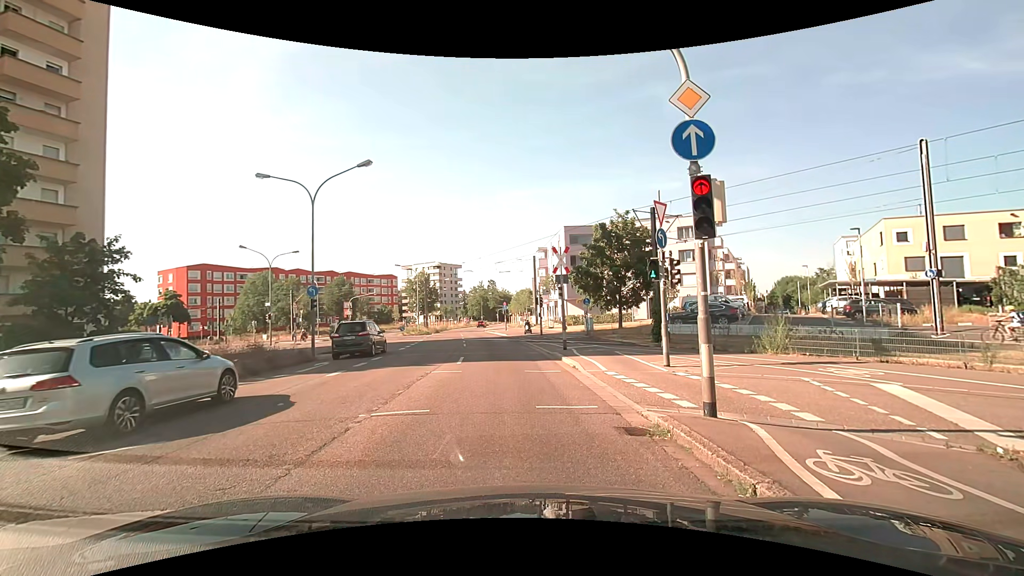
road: secondary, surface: asphalt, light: Day
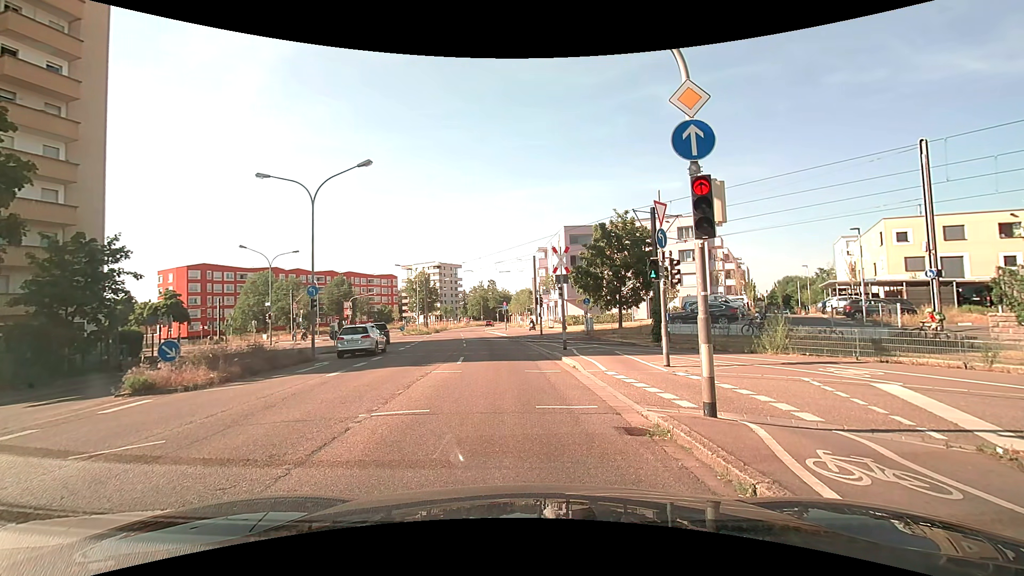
(0.0, 0.0) m; 0°
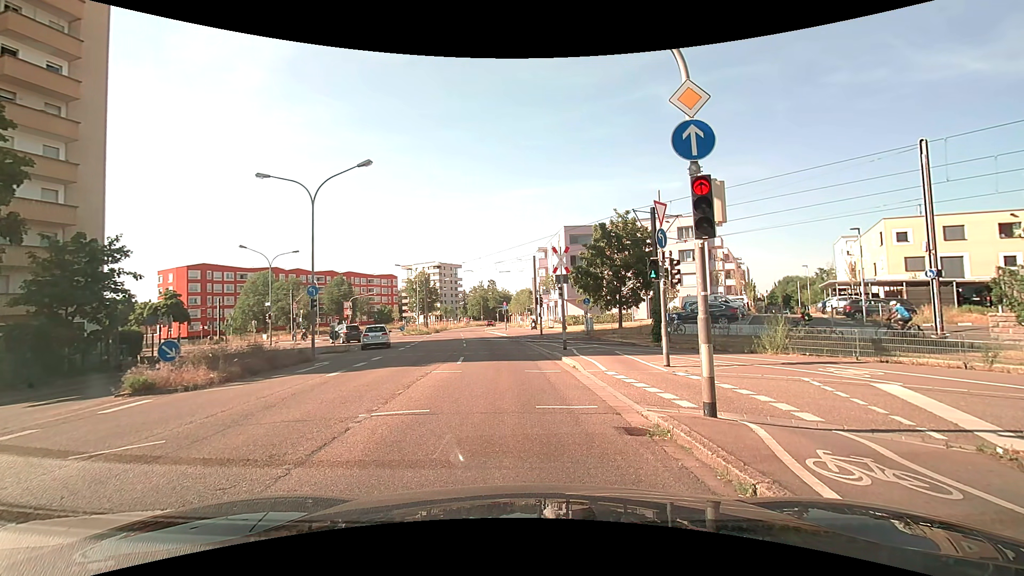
(0.0, 0.0) m; 0°
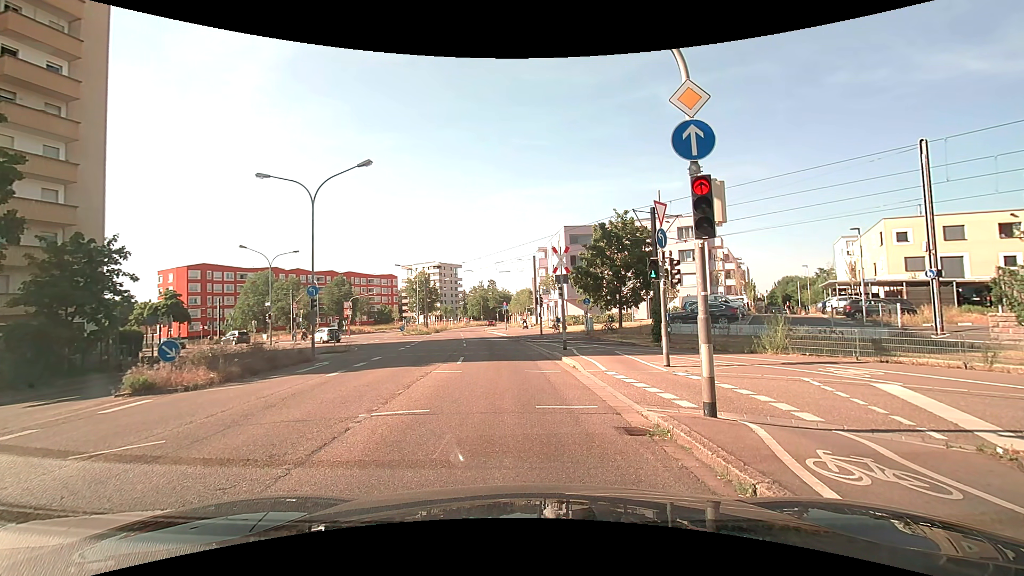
(0.0, 0.0) m; 0°
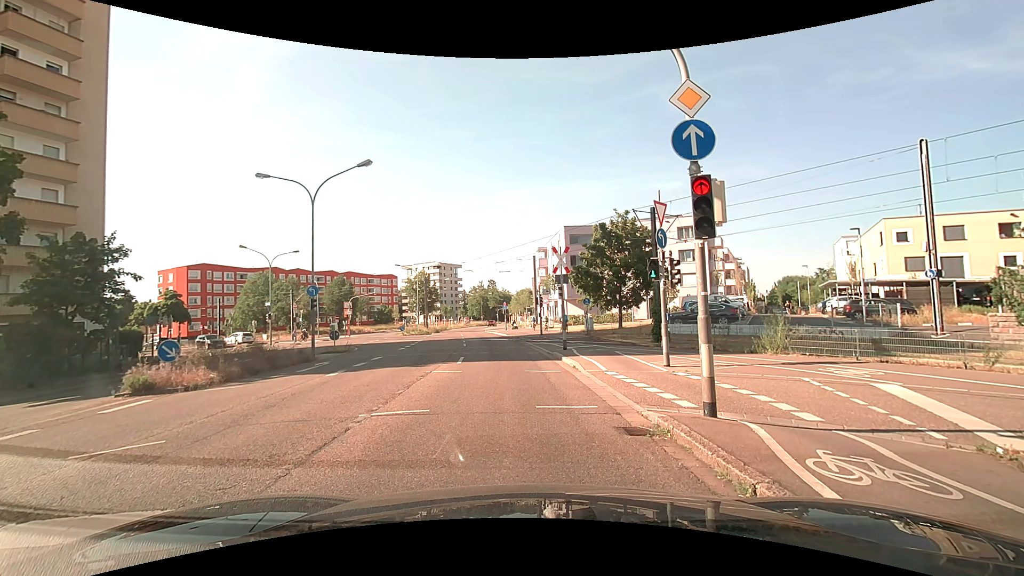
(0.0, 0.0) m; 0°
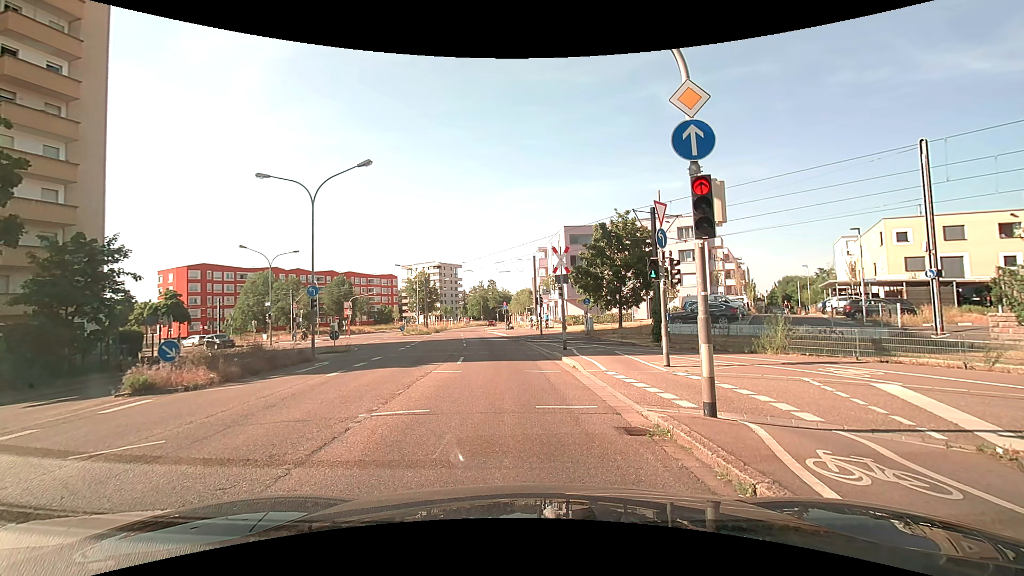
(0.0, 0.0) m; 0°
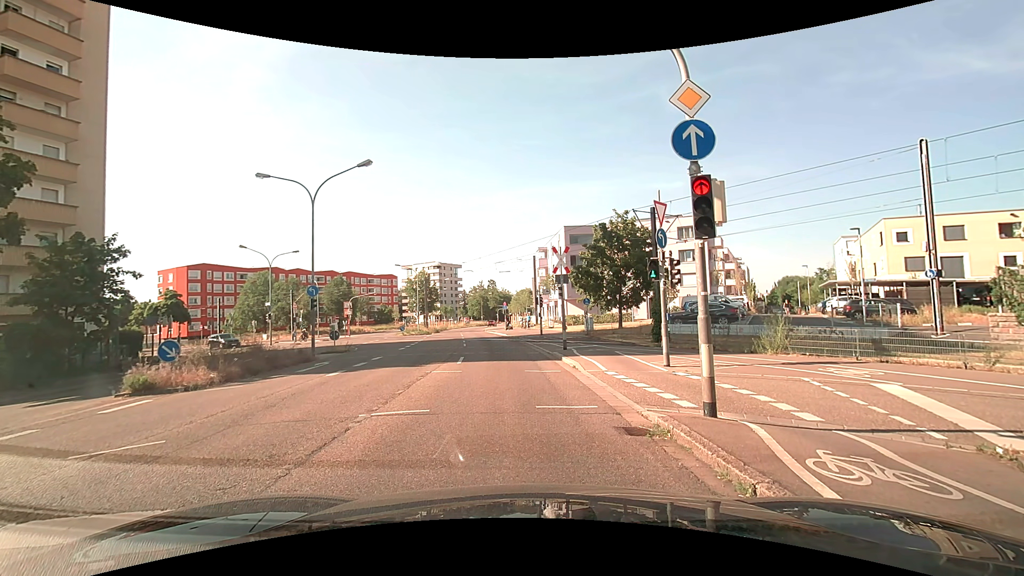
(0.0, 0.0) m; 0°
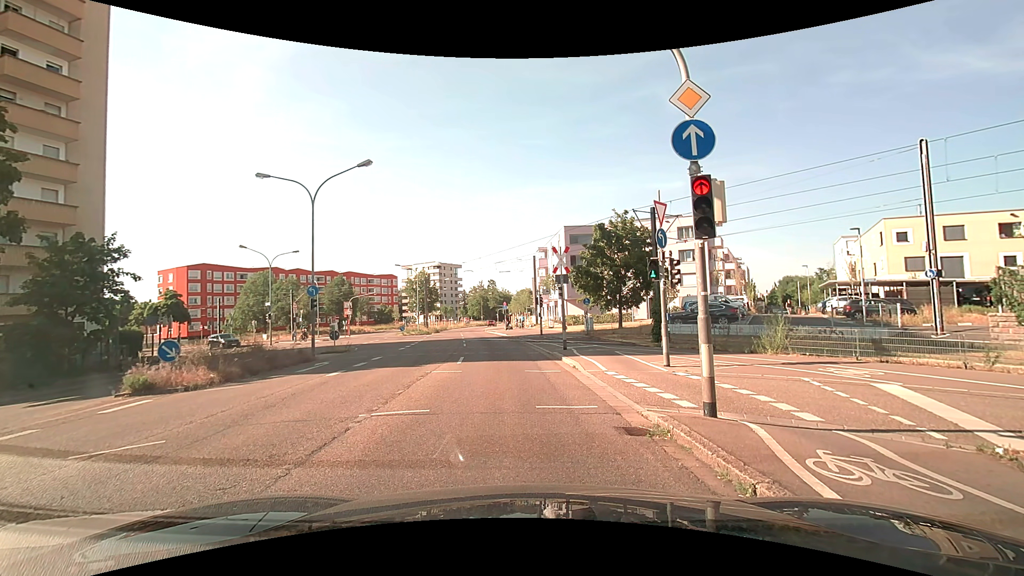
(0.0, 0.0) m; 0°
